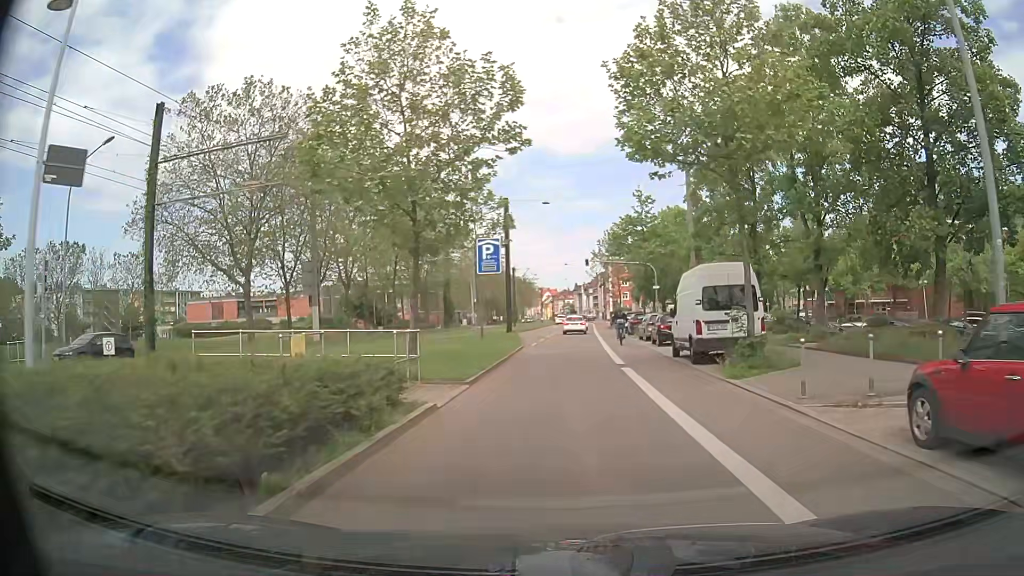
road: secondary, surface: asphalt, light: Day
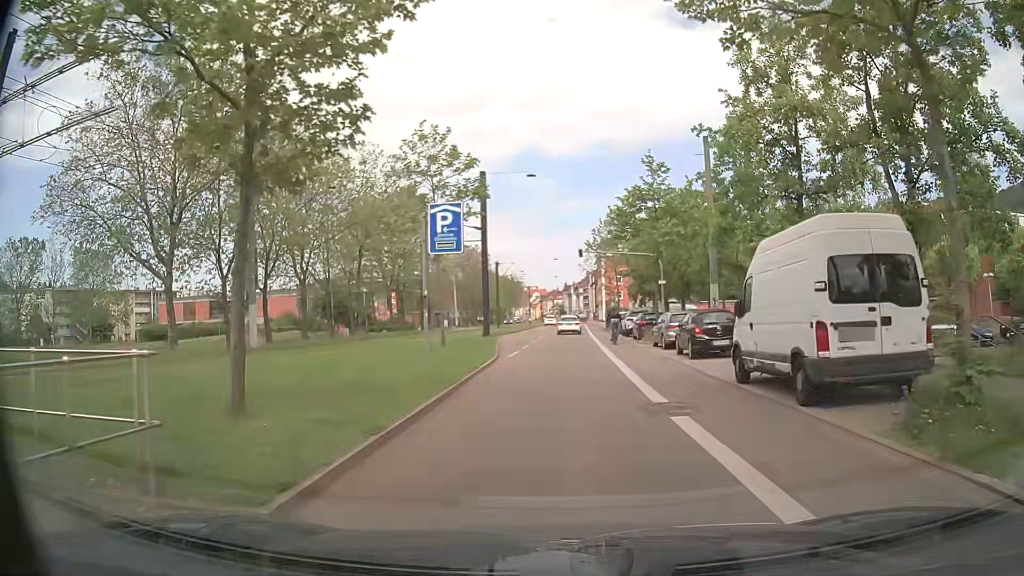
(+0.2, +9.1) m; +1°
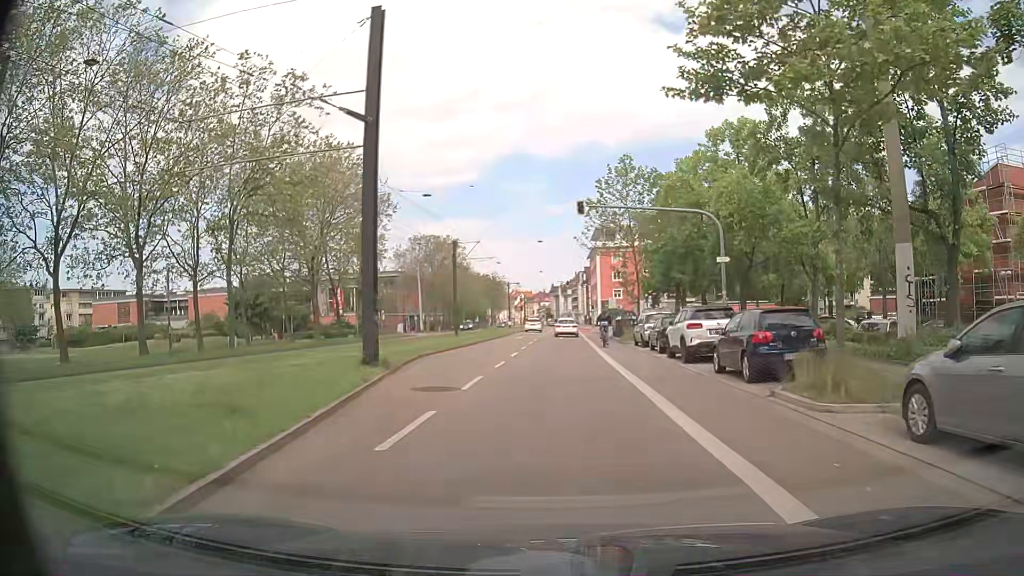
(+0.5, +22.4) m; +1°
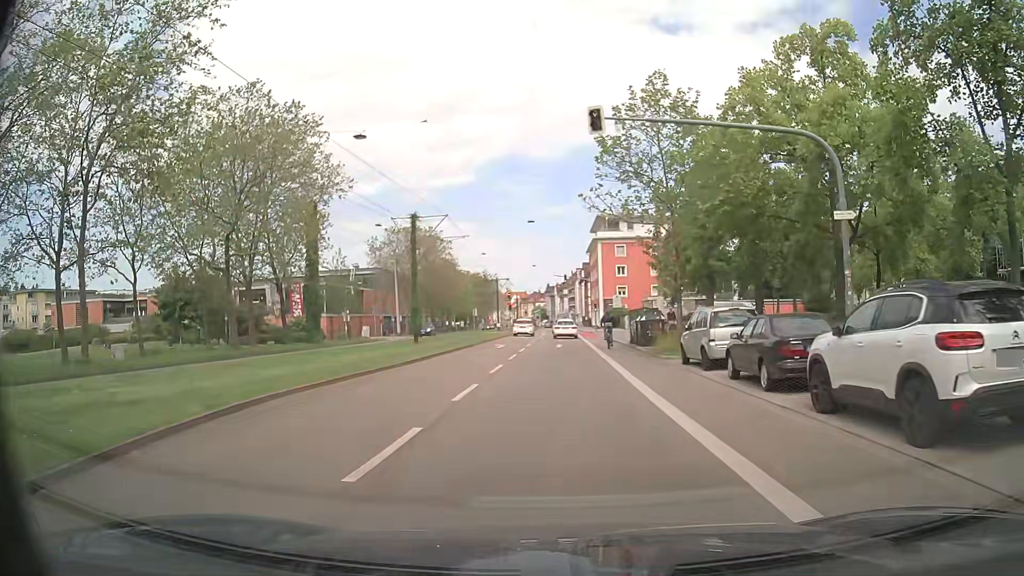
(+0.1, +13.3) m; 0°
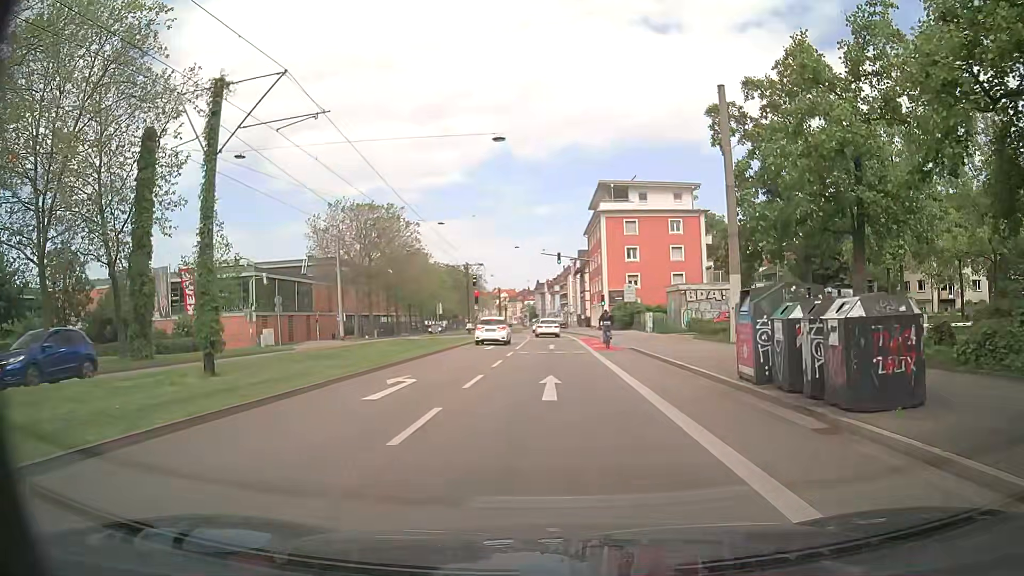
(+0.4, +22.4) m; +1°
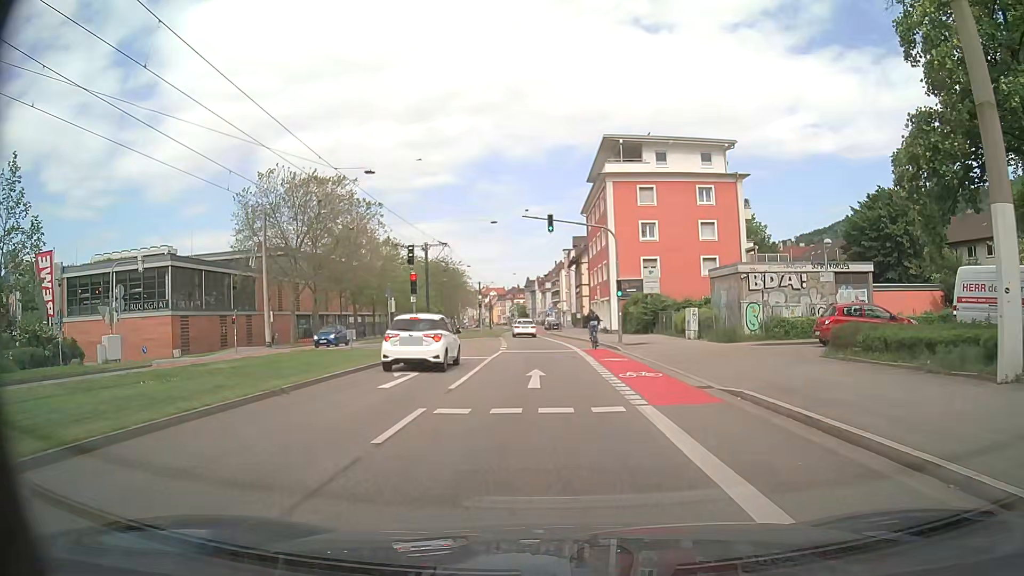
(+0.3, +17.8) m; +2°
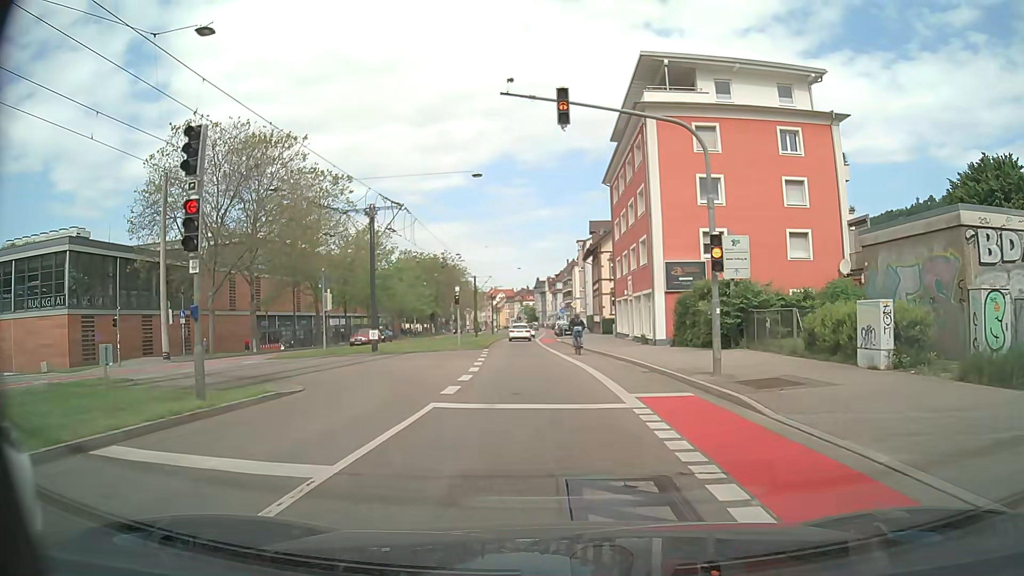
(-0.1, +17.8) m; -1°
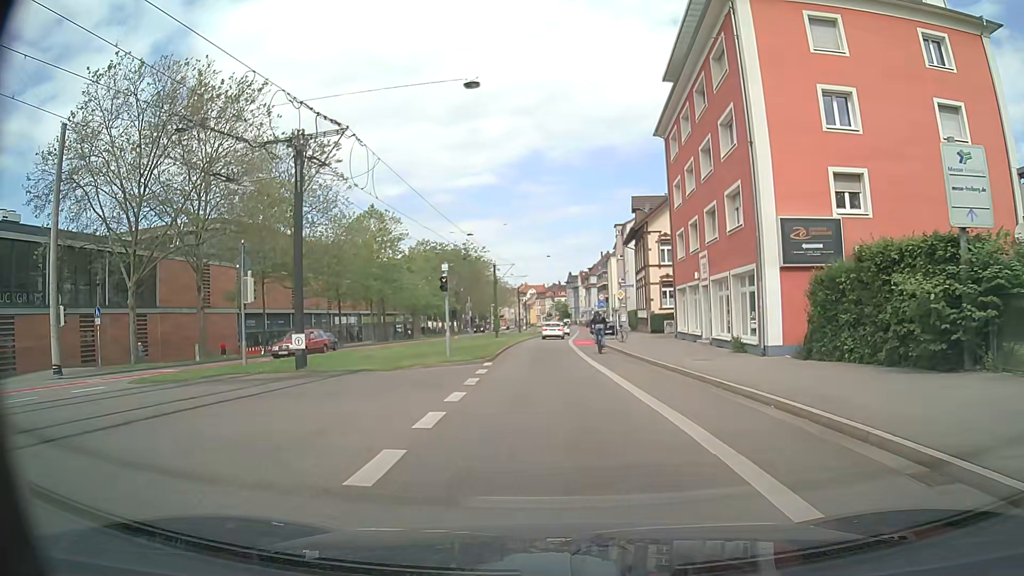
(-0.3, +13.3) m; -3°
